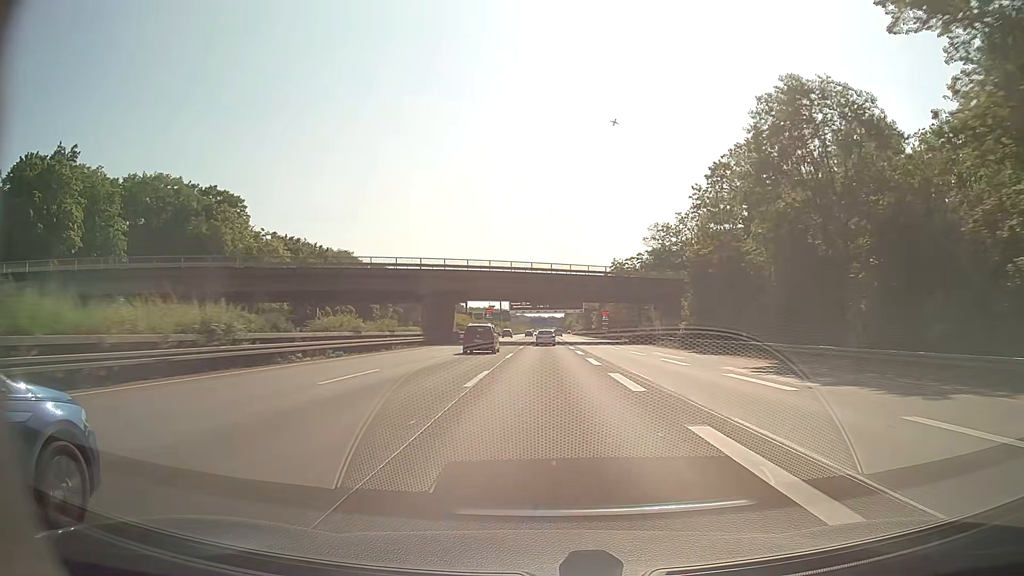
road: motorway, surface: asphalt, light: Day
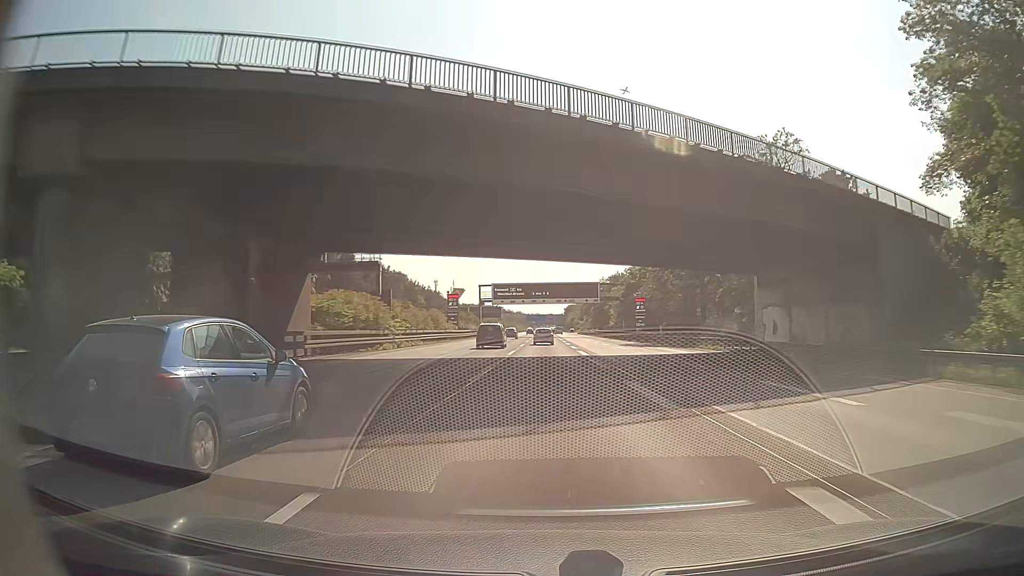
(+0.1, +52.3) m; 0°
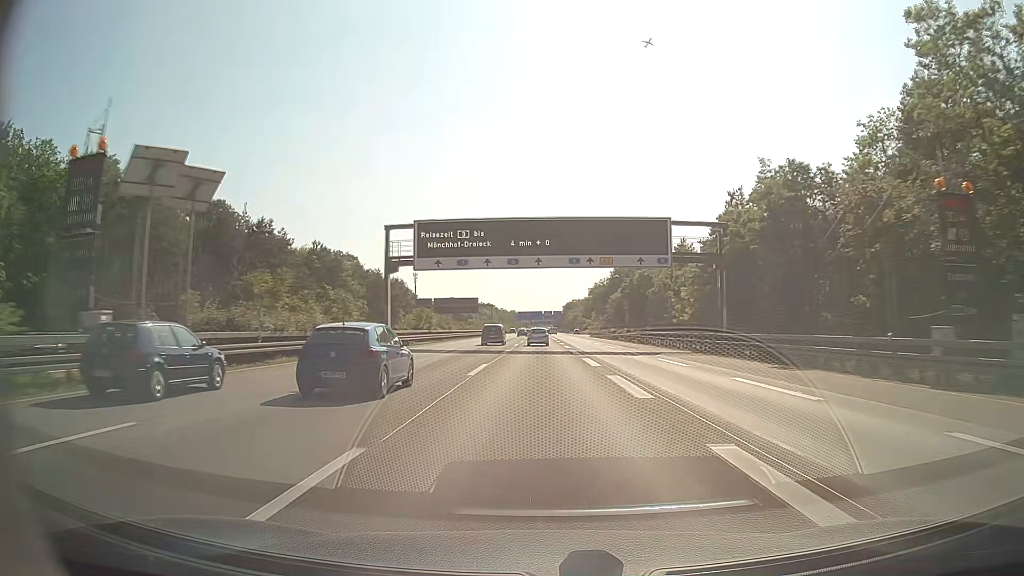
(-0.1, +69.7) m; 0°
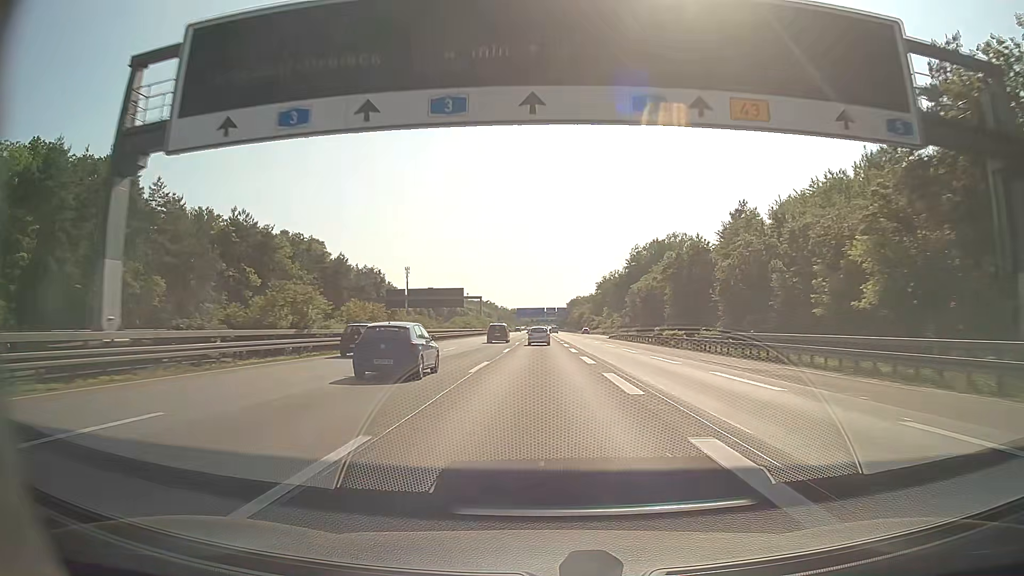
(-0.1, +34.9) m; 0°
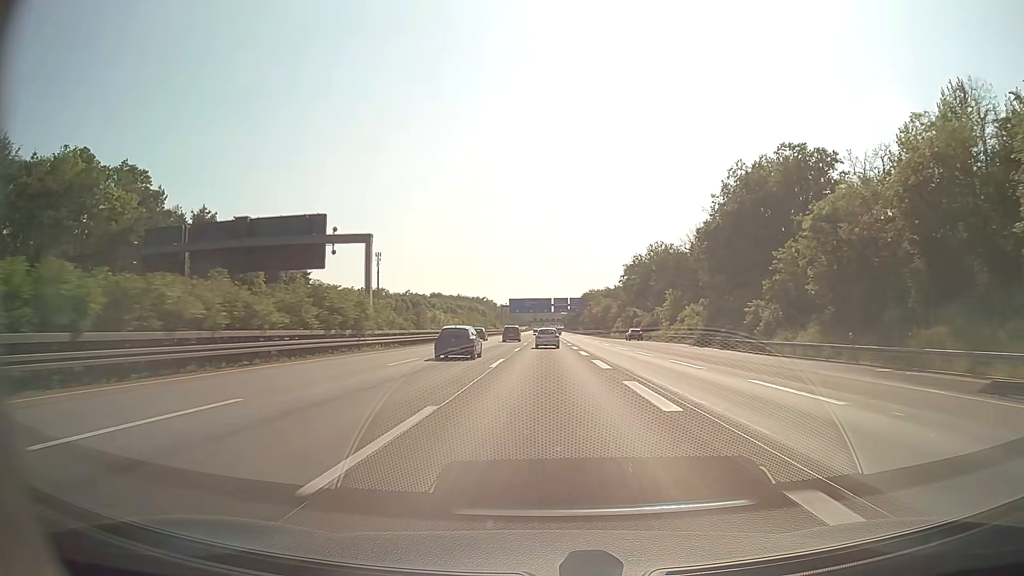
(-0.4, +87.0) m; 0°
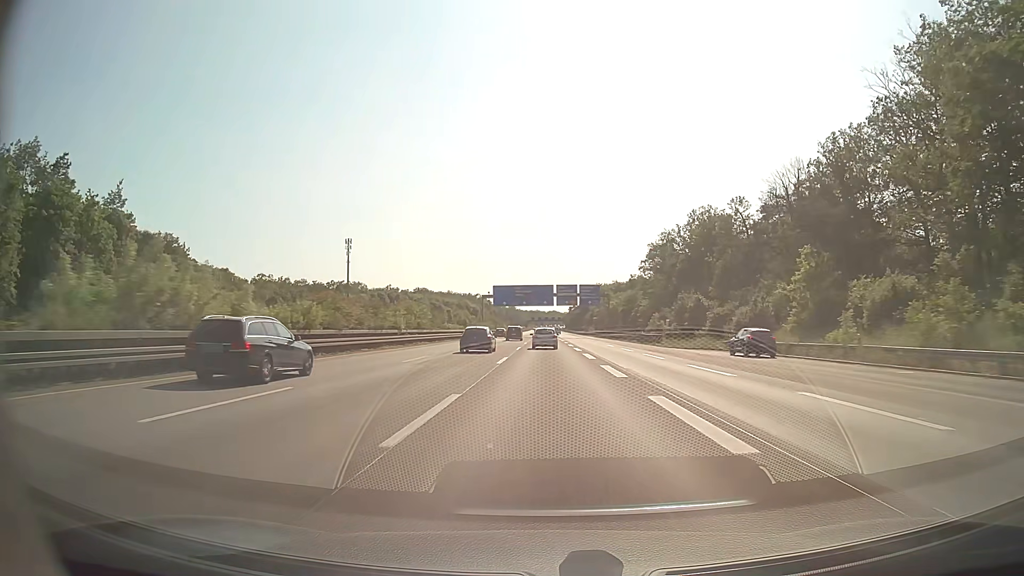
(+0.1, +51.7) m; 0°
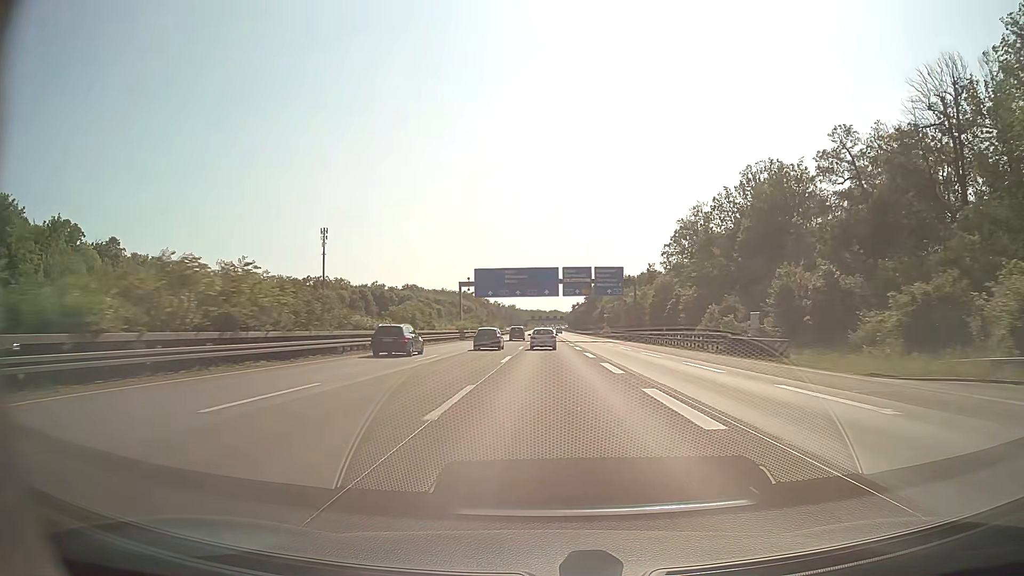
(0.0, +34.2) m; 0°
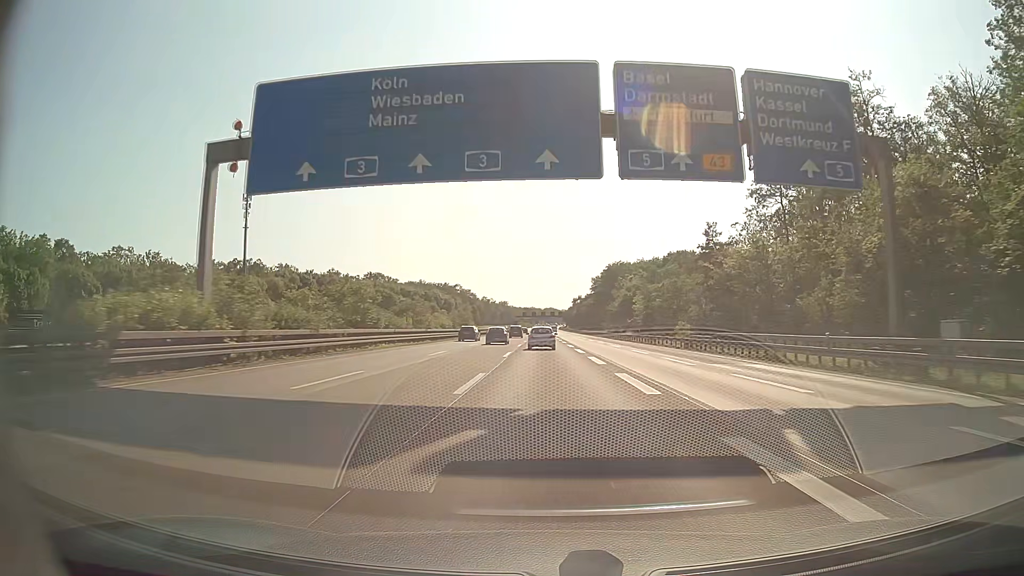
(+0.2, +67.6) m; 0°
(0, +10) (0, +20) (0, +30) (0, +40) (0, +50) (0, +60) (0, +70) (0, +80) (0, +90) (0, +100) m
